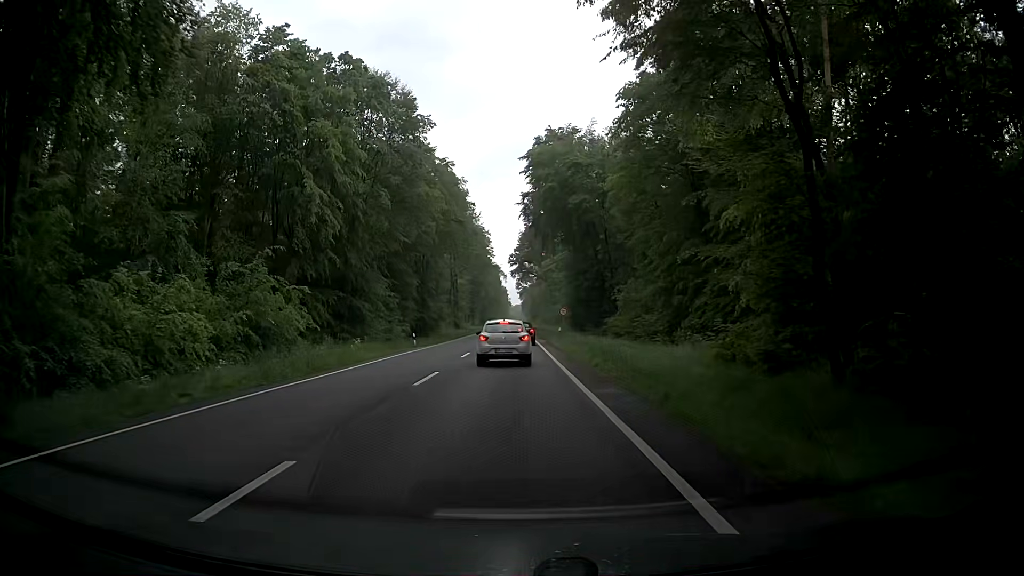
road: primary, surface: asphalt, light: Day
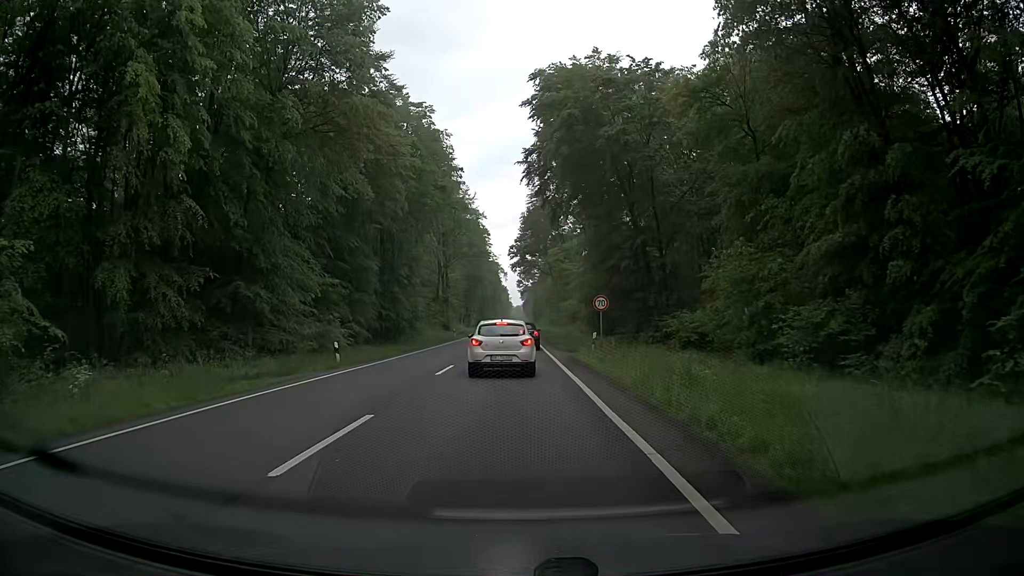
(-0.3, +20.5) m; -2°
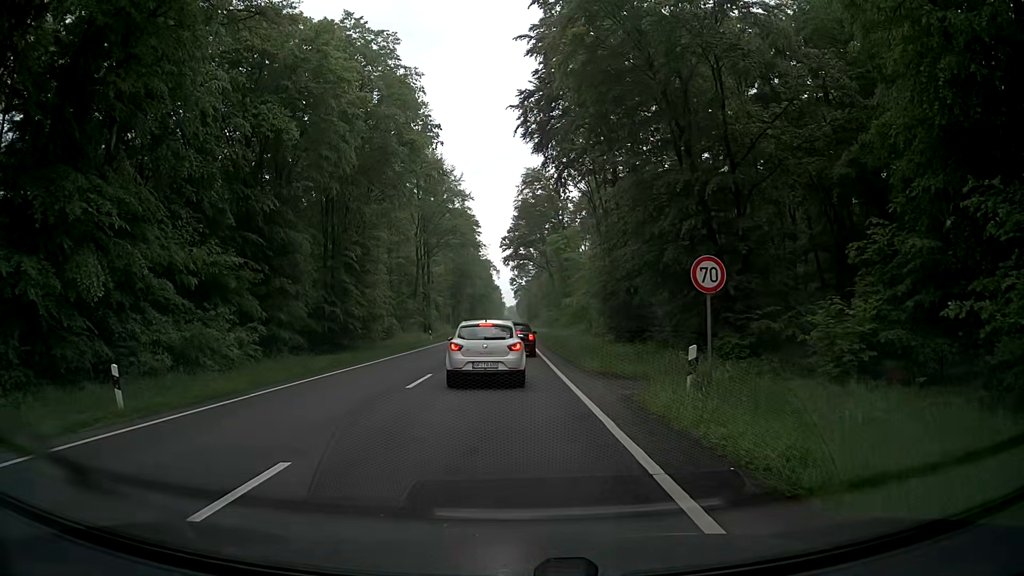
(+0.2, +15.4) m; +1°
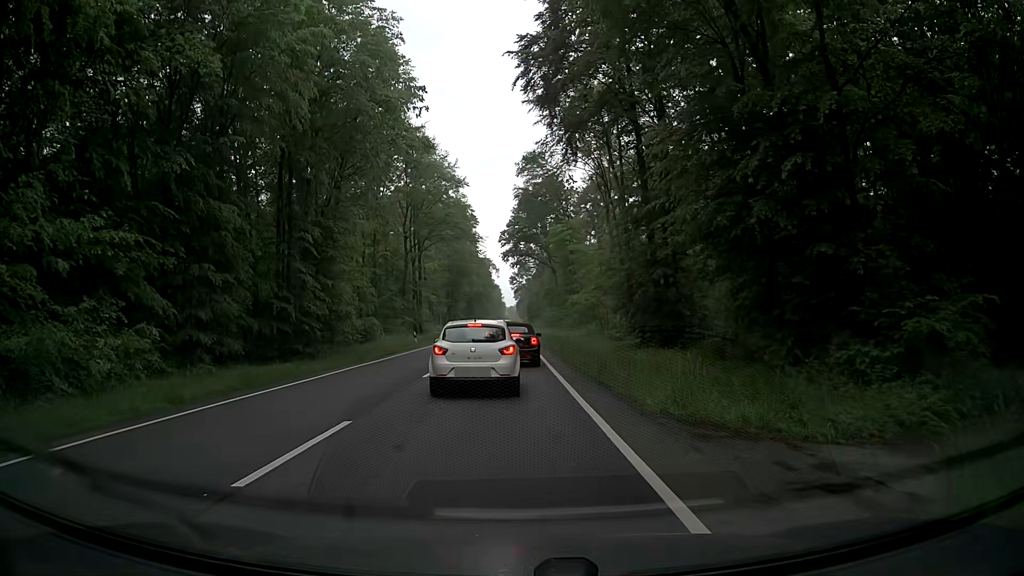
(0.0, +9.0) m; -1°
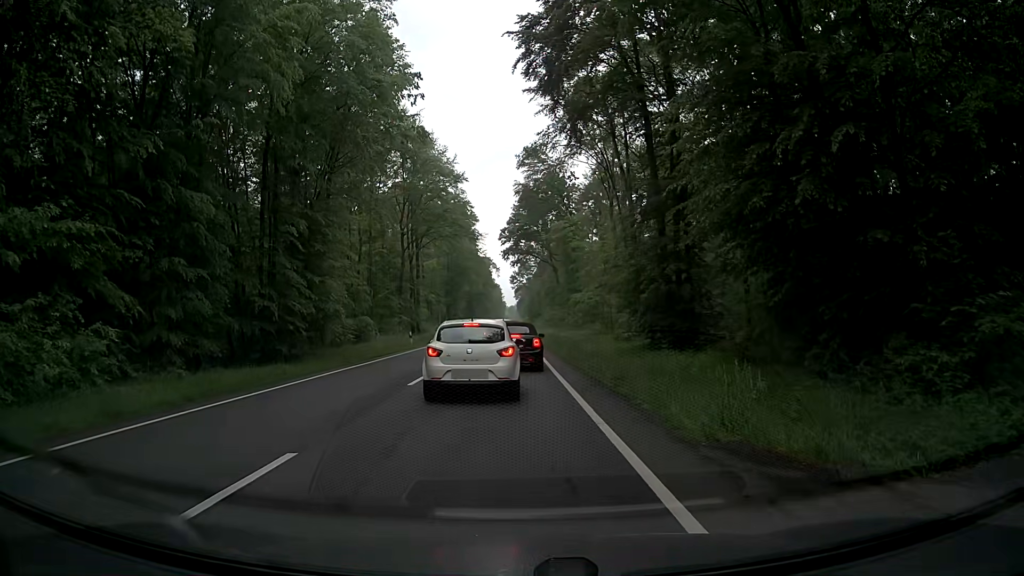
(+0.1, +2.4) m; +2°
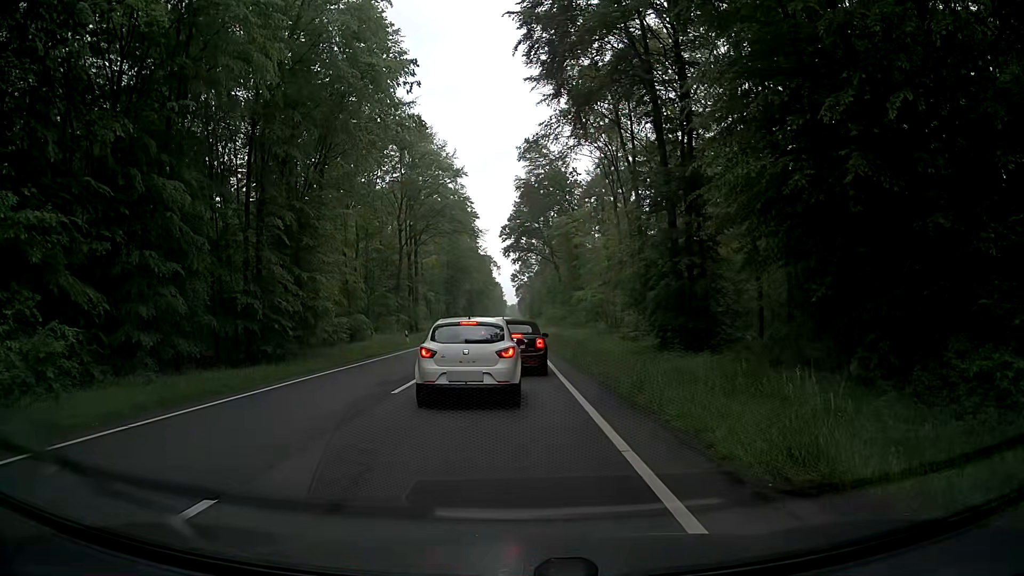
(0.0, +2.0) m; +1°
